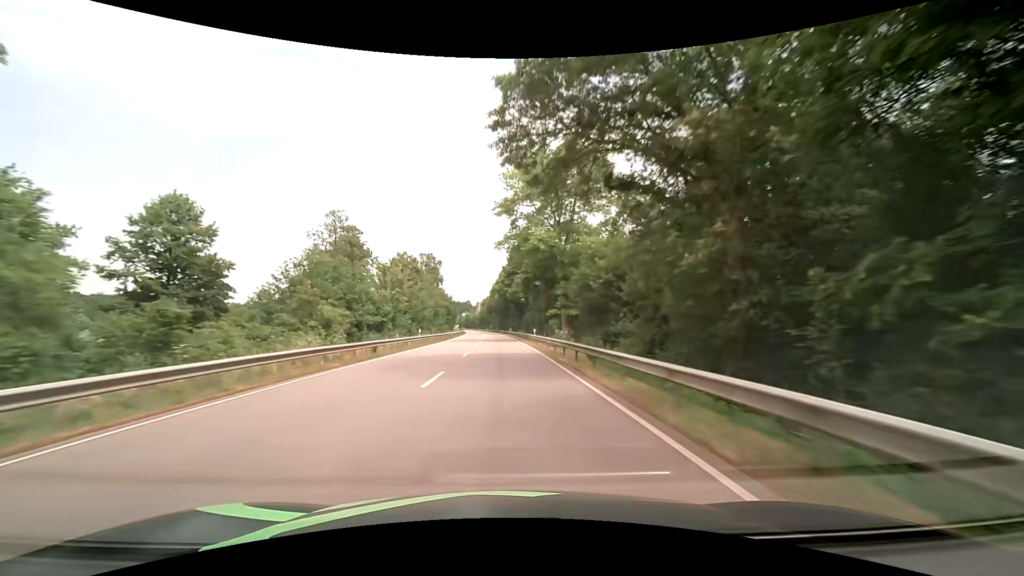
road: primary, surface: asphalt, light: Day
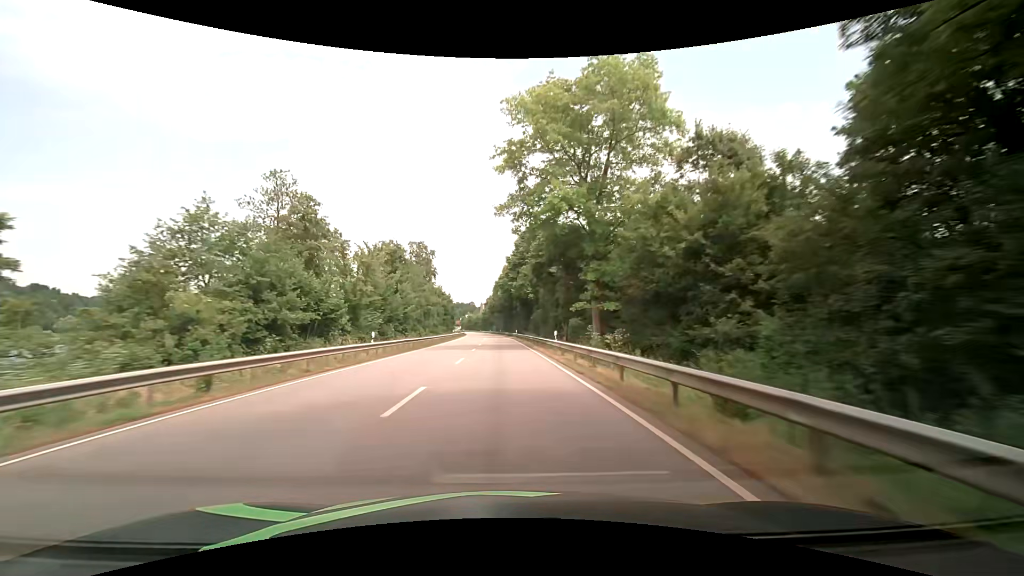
(-0.1, +15.8) m; 0°
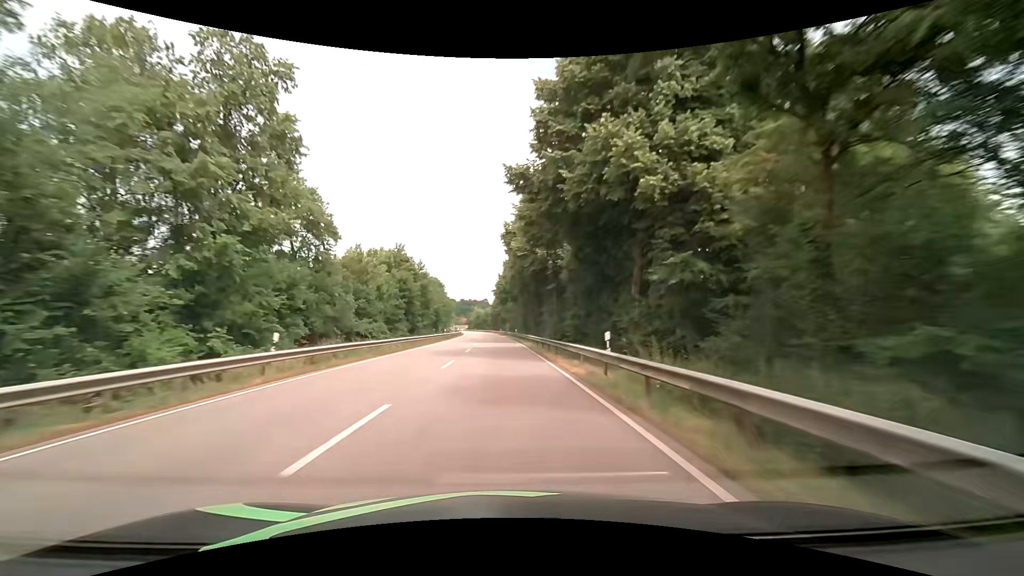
(-1.5, +63.1) m; -2°
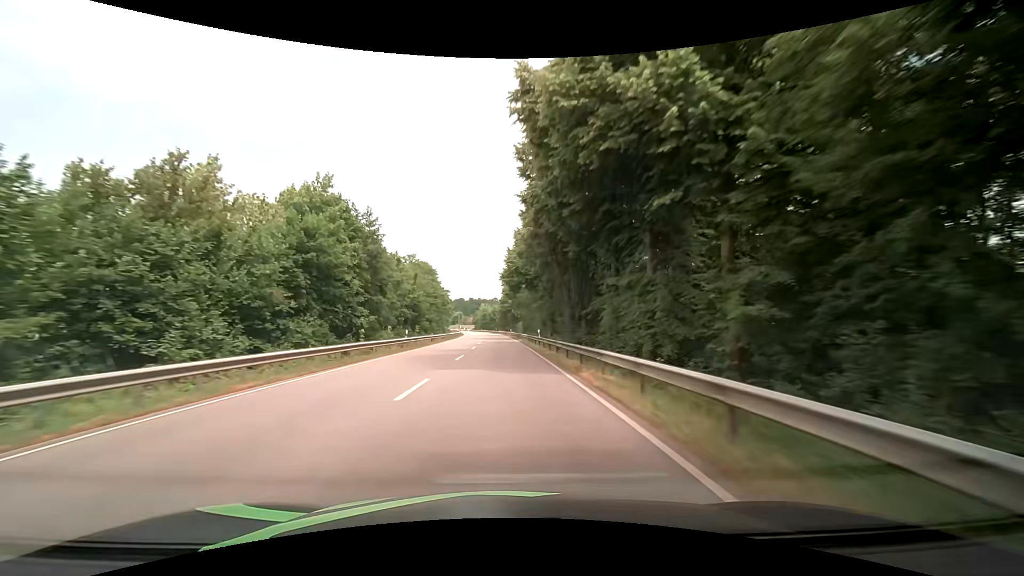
(-0.4, +31.6) m; -1°
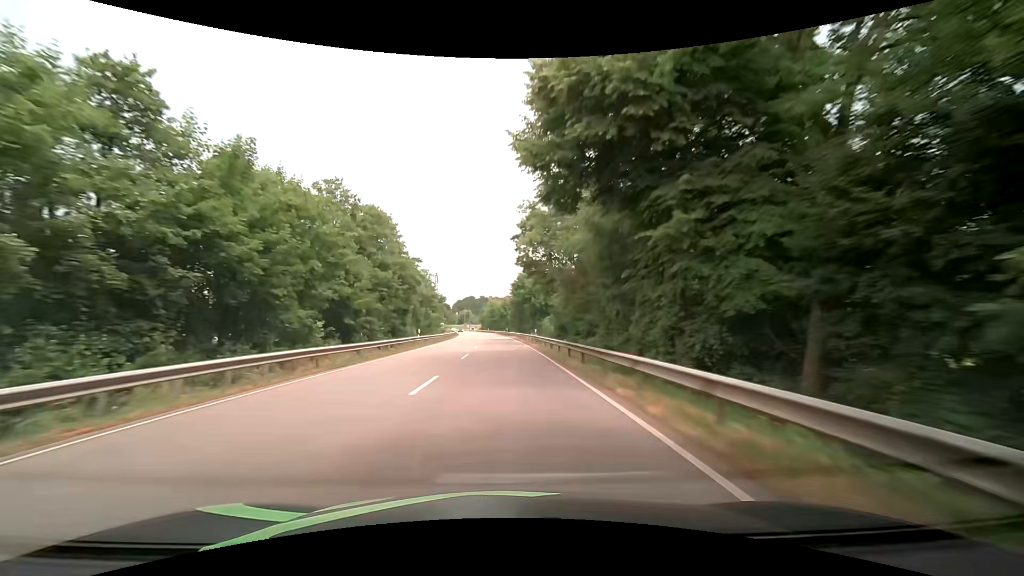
(-0.7, +47.4) m; -1°
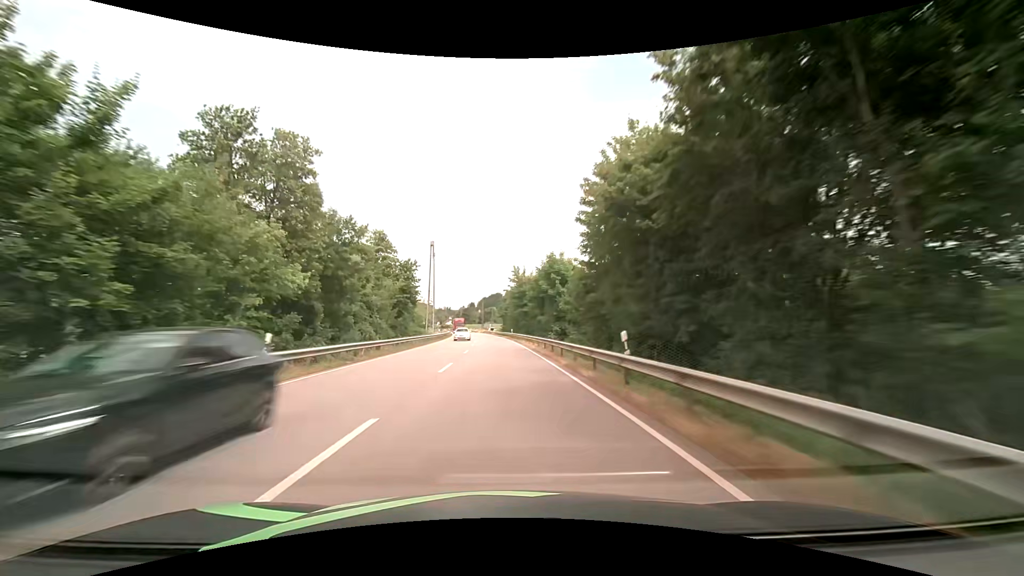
(-2.1, +79.0) m; -3°
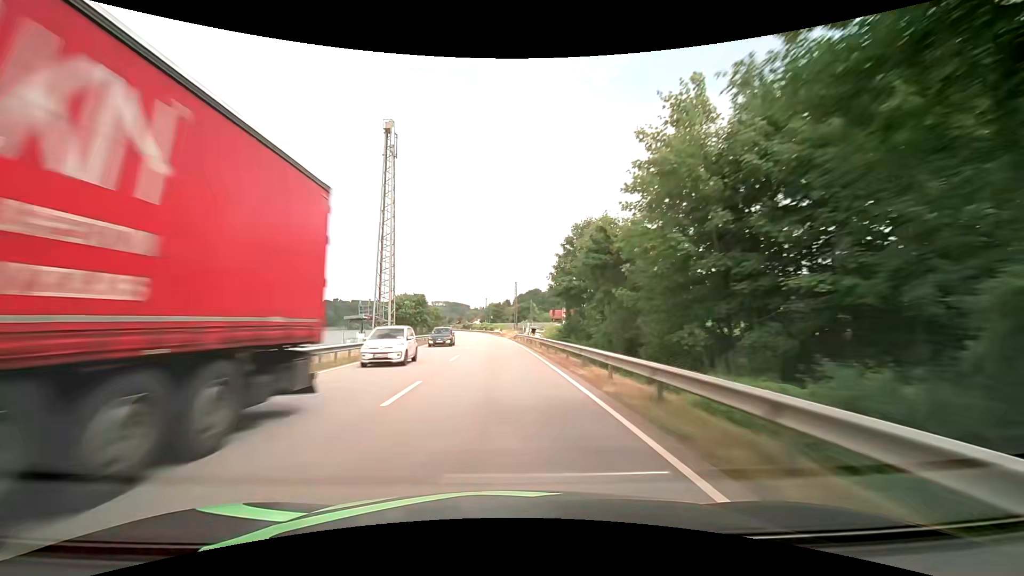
(-2.8, +79.1) m; -4°
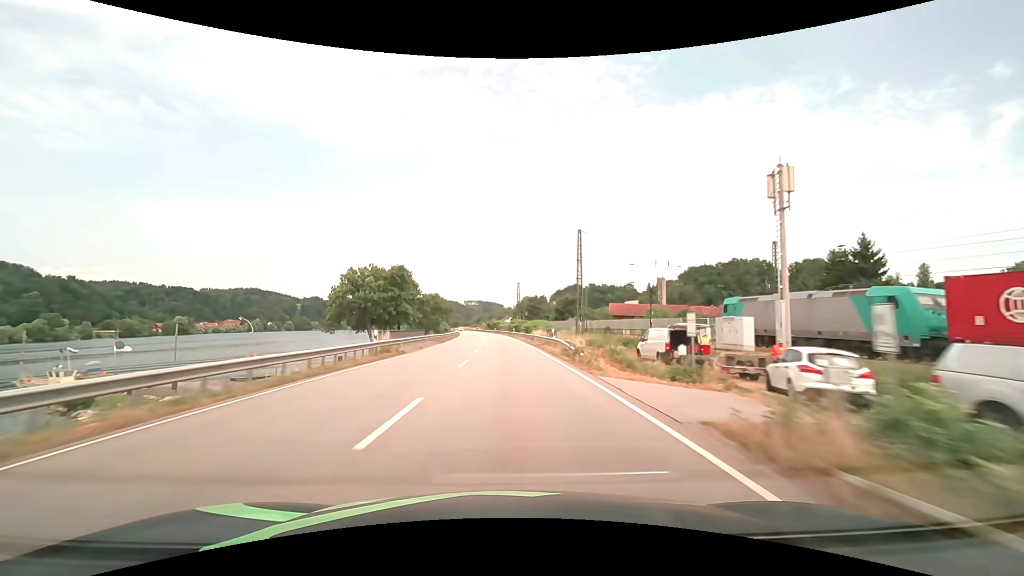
(-2.2, +63.3) m; -4°
(0, +10) (0, +20) (0, +30) (-1, +40) (-1, +50) (-1, +60) (-2, +70) (-2, +80) (-3, +90) (-3, +100) m
